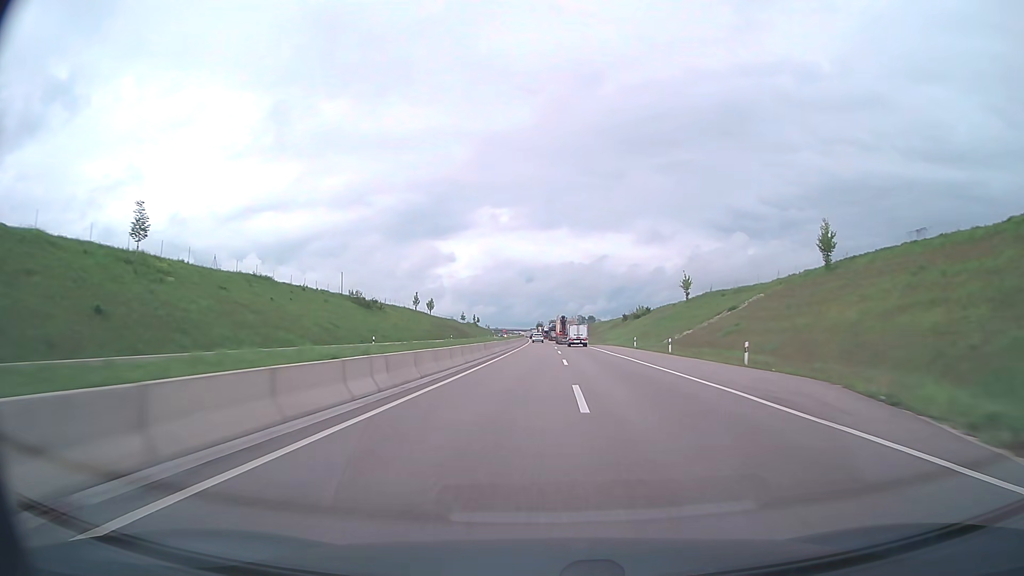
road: trunk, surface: asphalt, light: Day
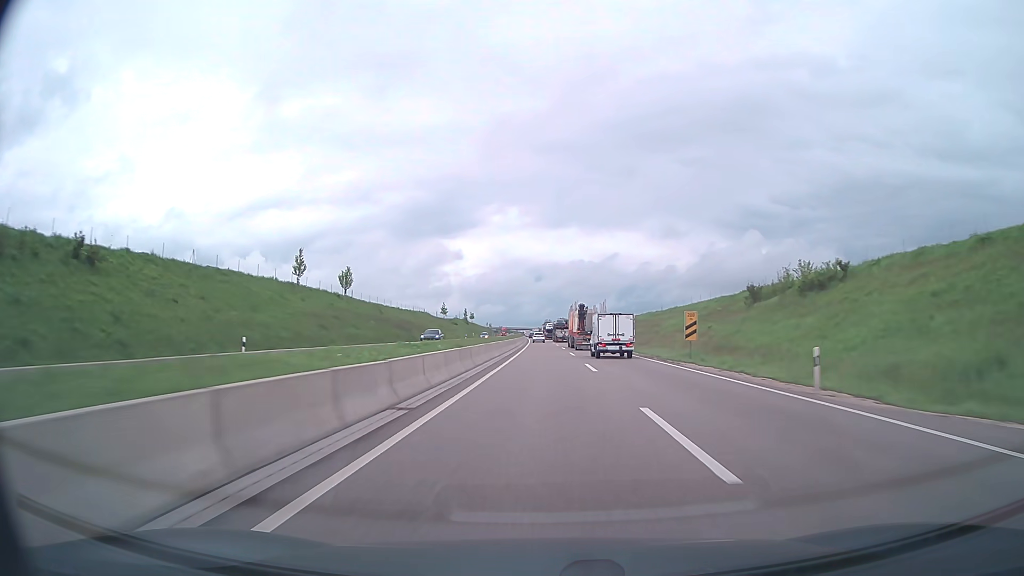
(-0.3, +77.8) m; -1°
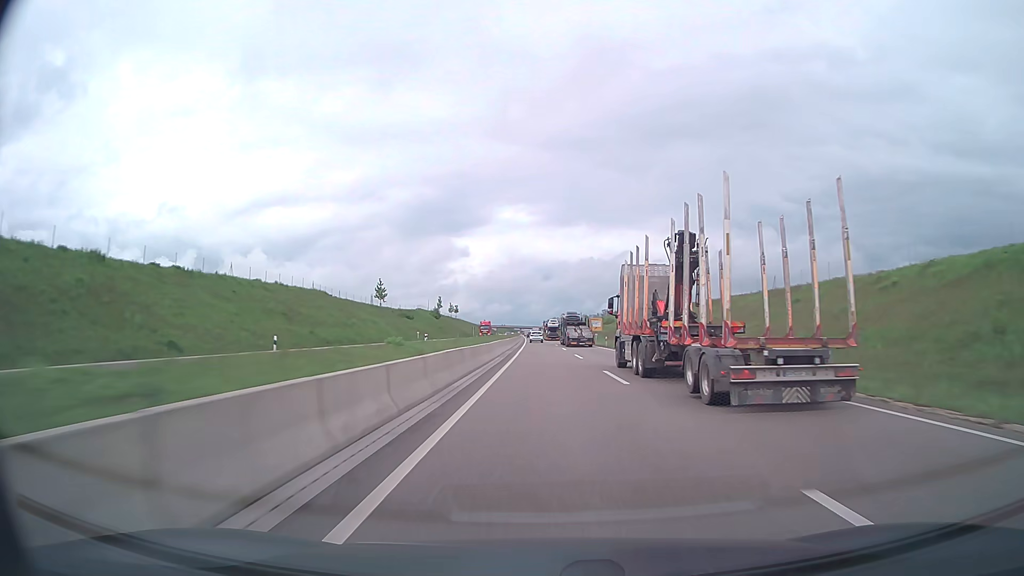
(-0.8, +96.9) m; -1°
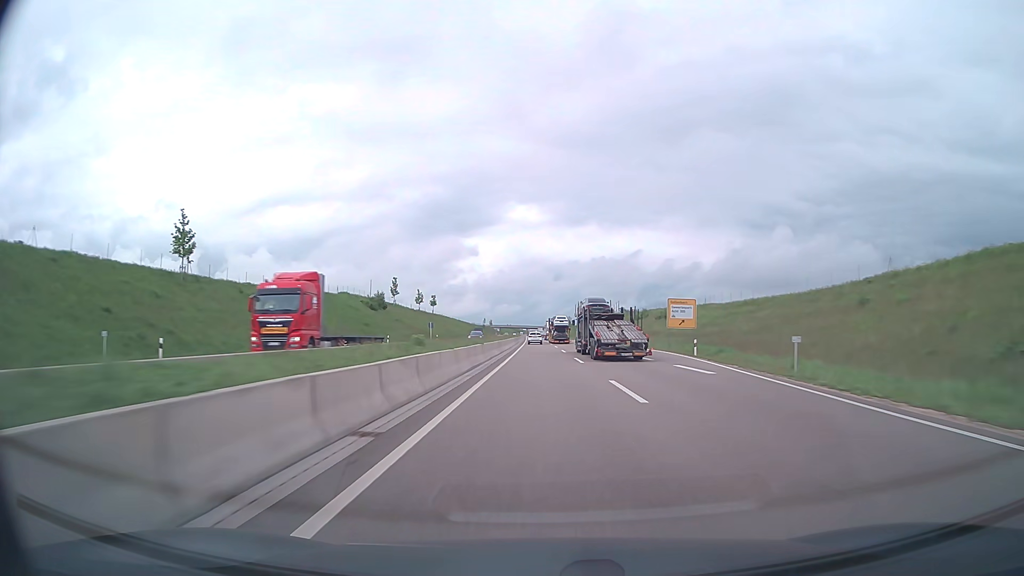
(-0.6, +76.8) m; -1°
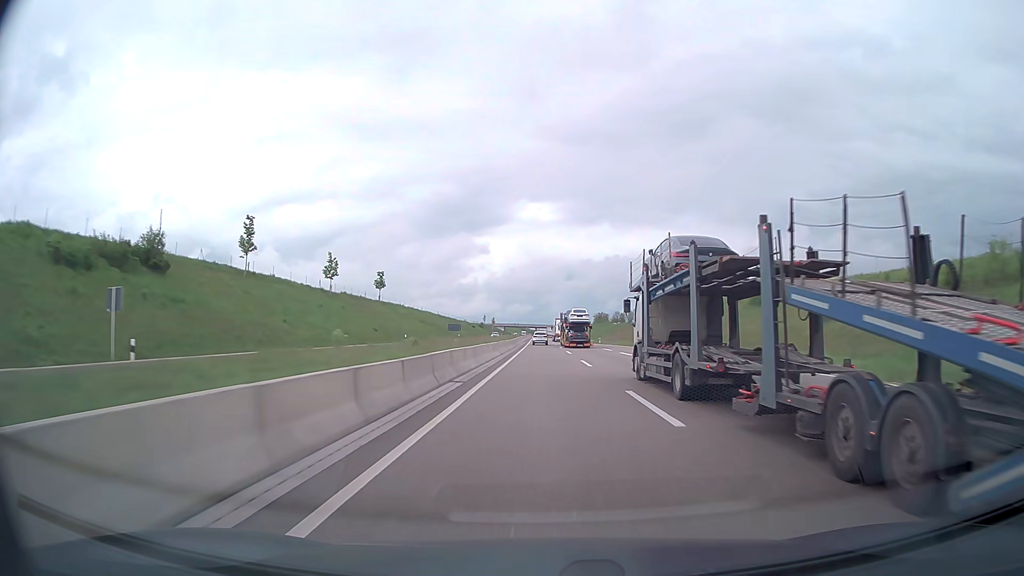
(-0.7, +75.4) m; -1°
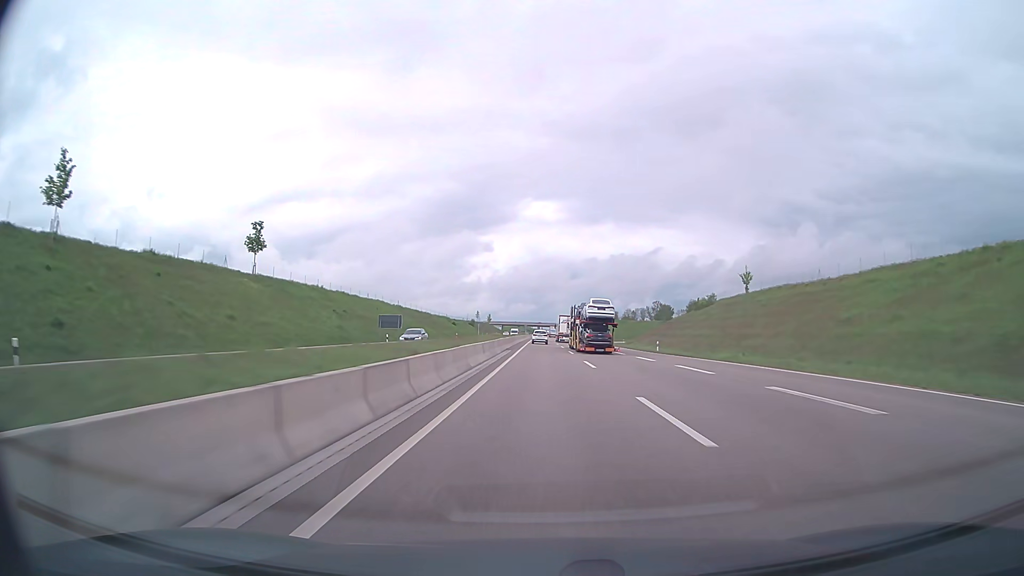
(-0.2, +55.8) m; 0°
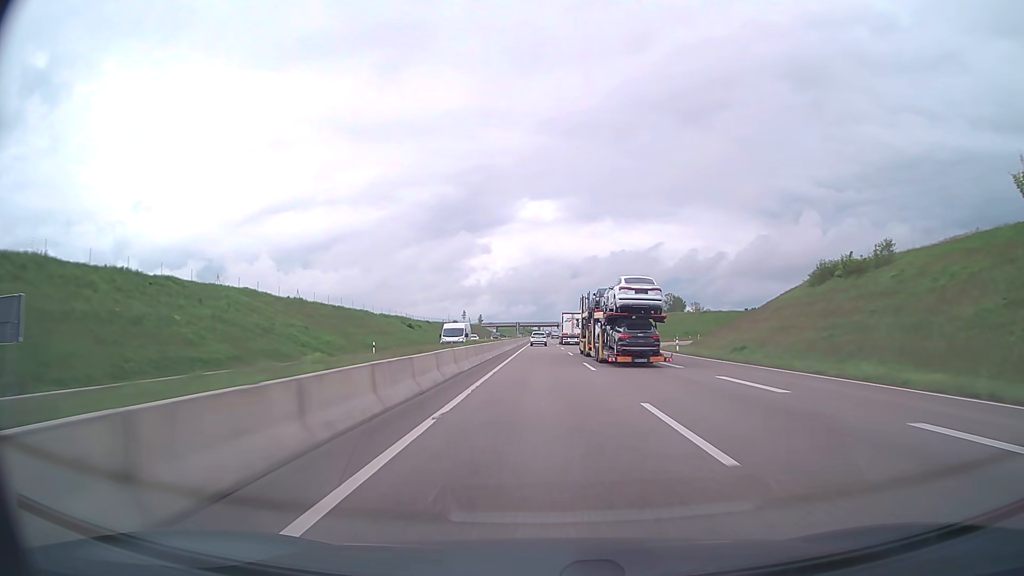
(+0.1, +55.3) m; 0°
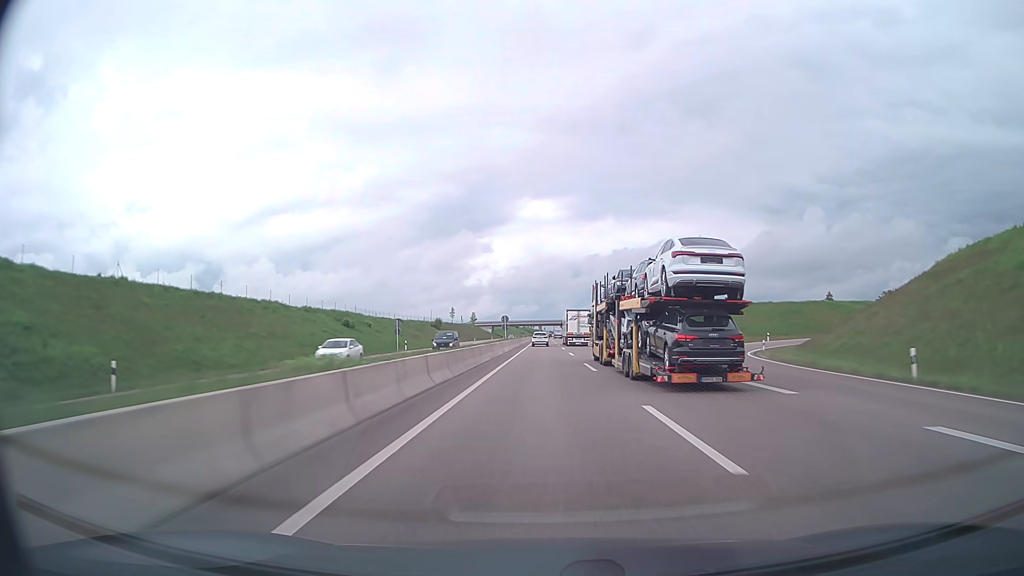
(-0.1, +36.6) m; 0°
(0, +10) (0, +20) (0, +30) (0, +40) (0, +50) (0, +60) (0, +70) (0, +80) (0, +90) (0, +100) m
